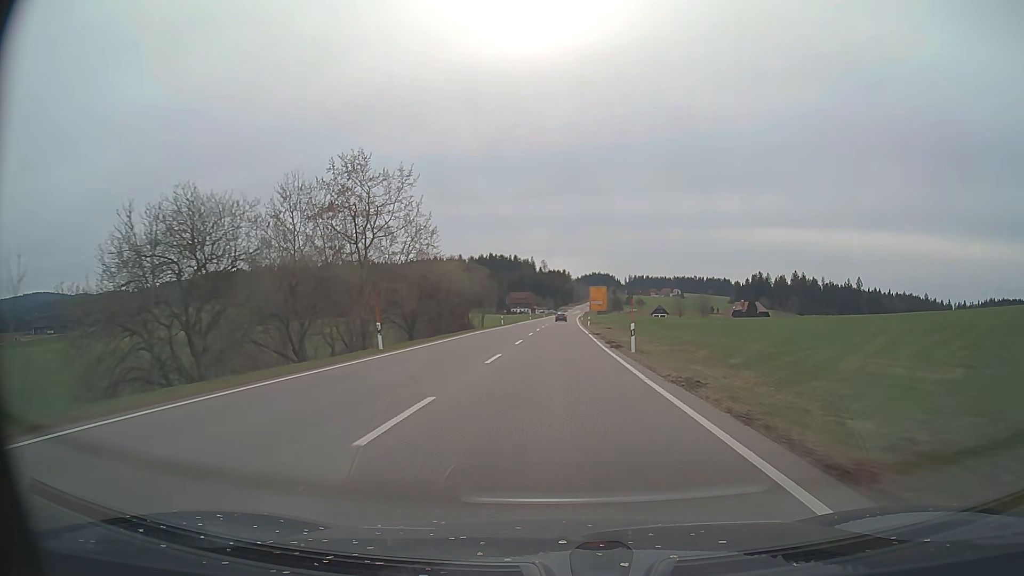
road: primary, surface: asphalt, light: Day
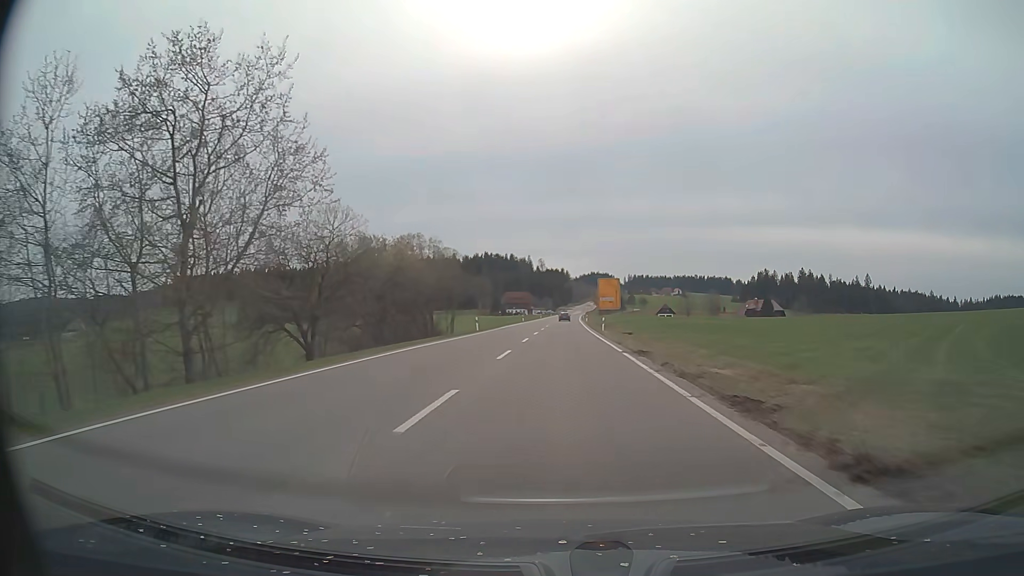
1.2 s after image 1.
(0.0, +23.6) m; 0°
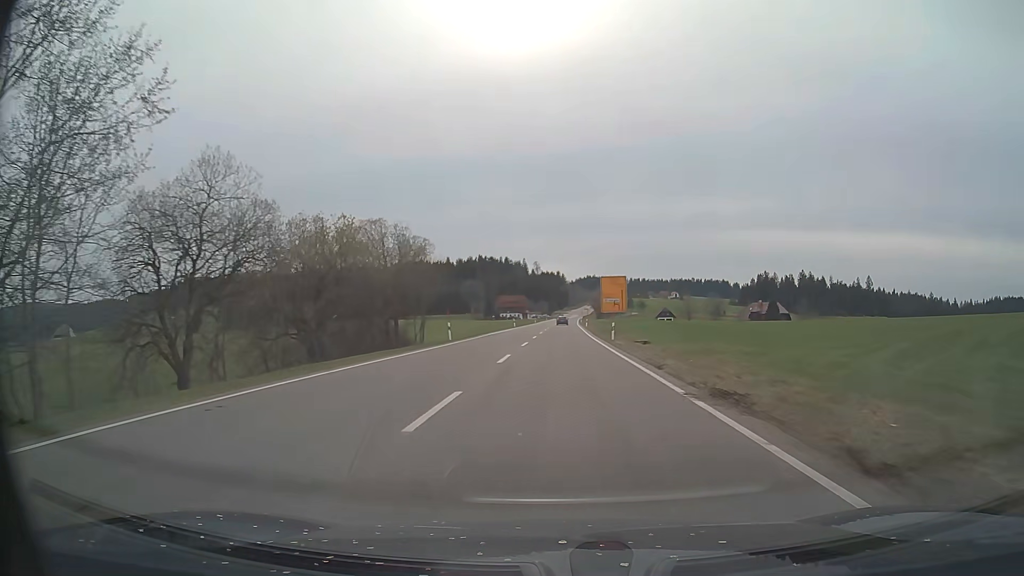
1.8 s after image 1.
(0.0, +11.8) m; 0°
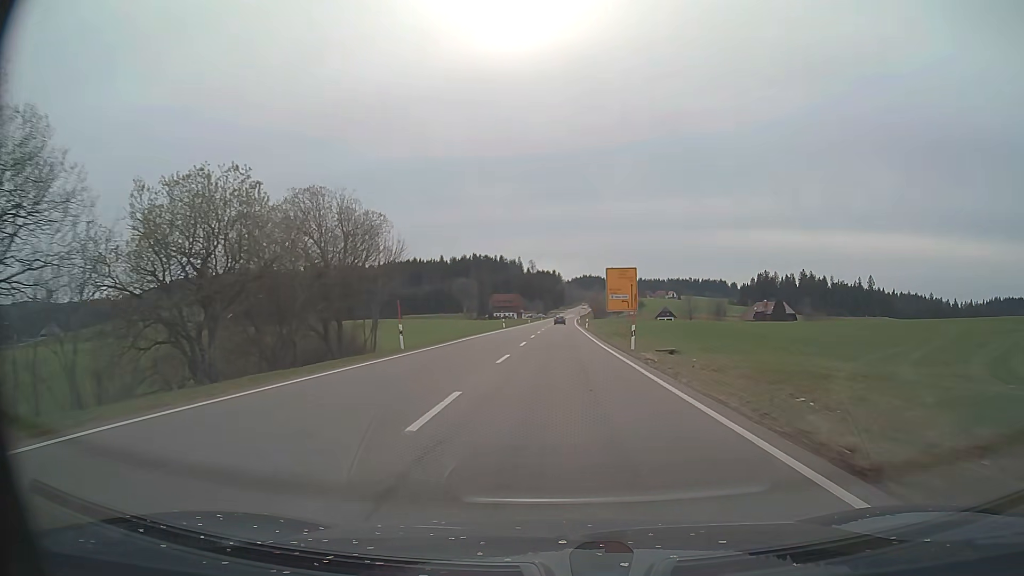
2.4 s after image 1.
(0.0, +11.9) m; 0°
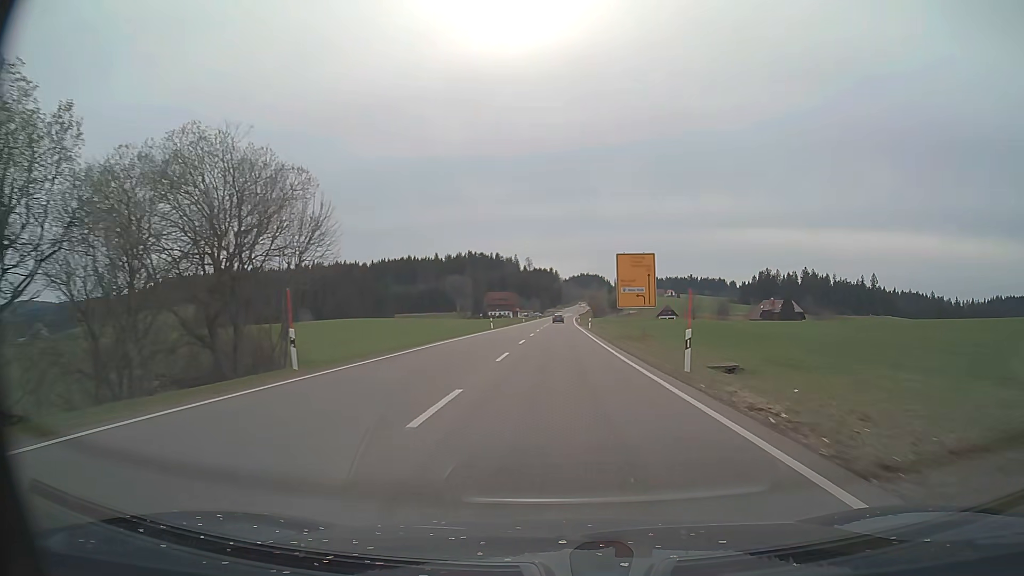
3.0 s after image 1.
(0.0, +11.9) m; 0°
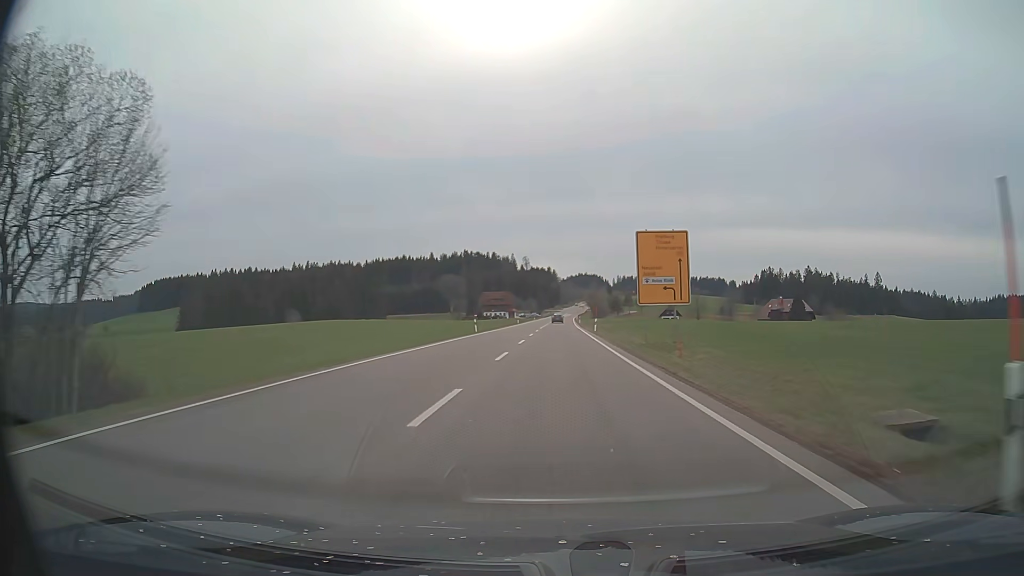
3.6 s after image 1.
(0.0, +12.0) m; 0°
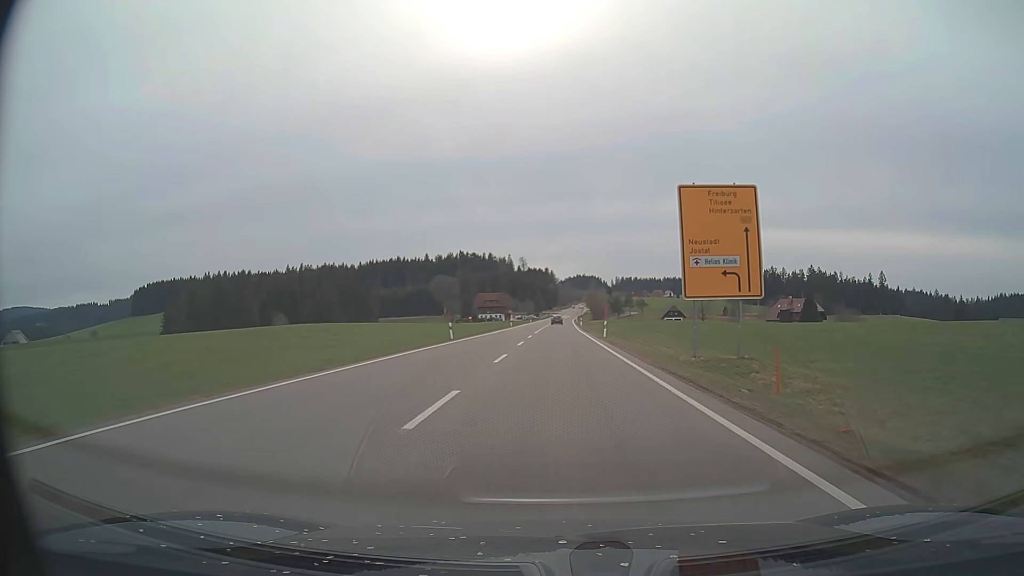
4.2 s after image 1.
(0.0, +12.2) m; 0°
